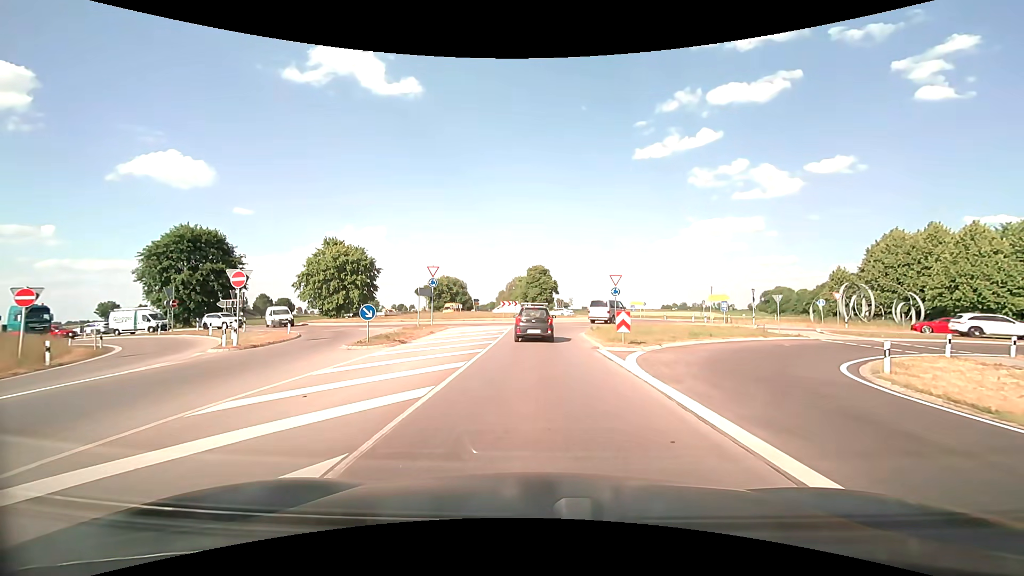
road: secondary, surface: asphalt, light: Day
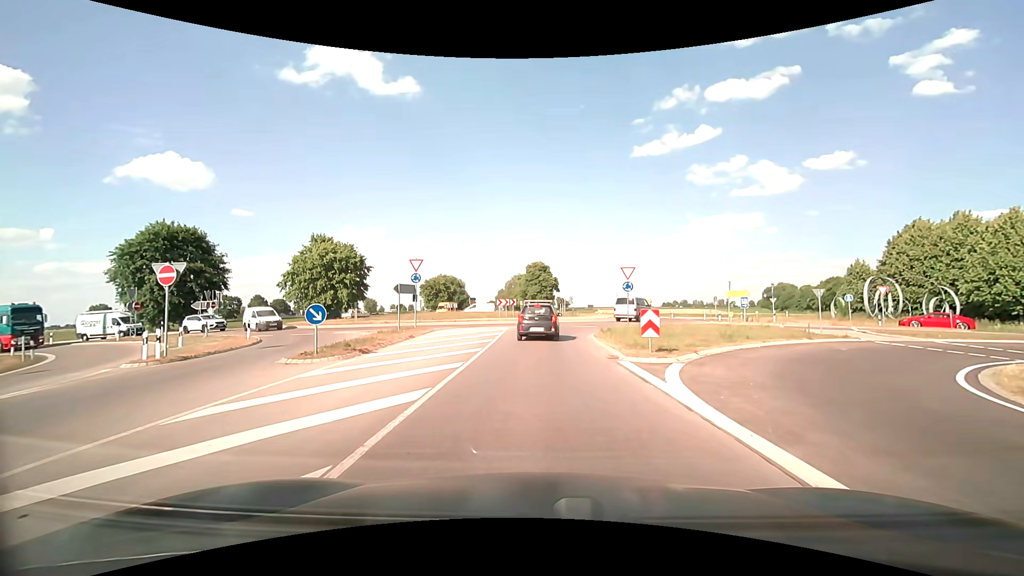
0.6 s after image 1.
(0.0, +4.3) m; 0°
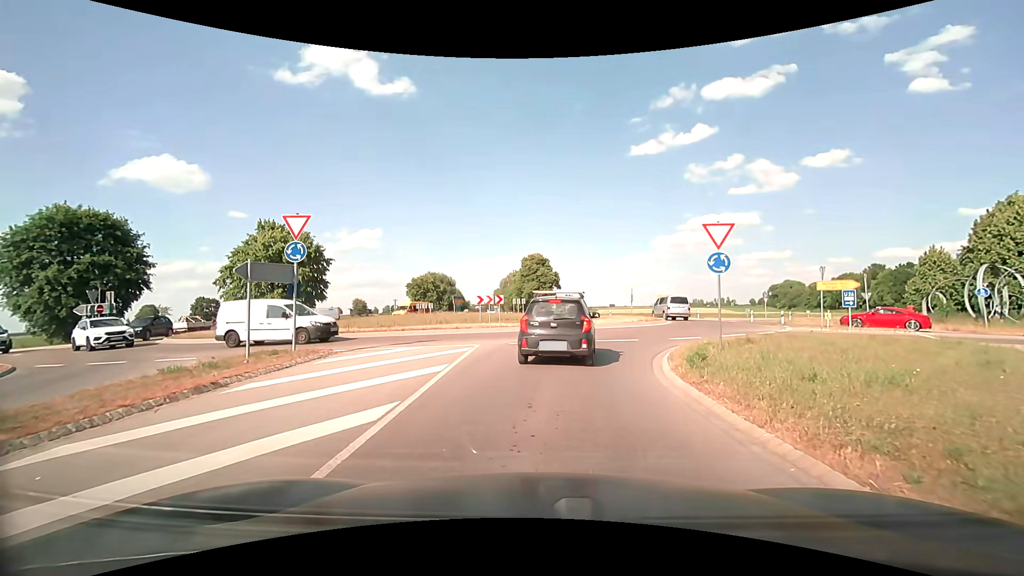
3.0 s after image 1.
(+0.1, +13.3) m; +1°
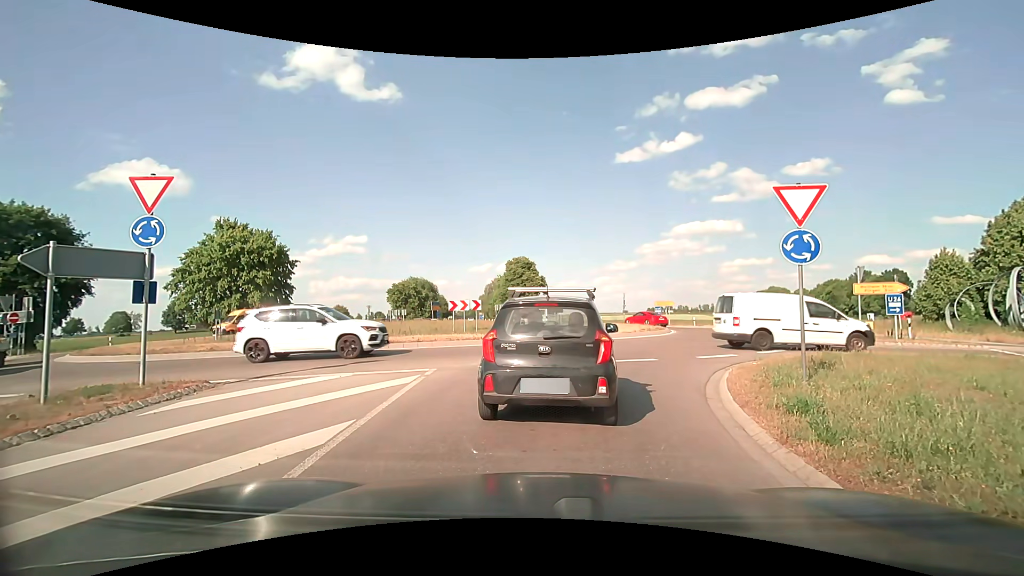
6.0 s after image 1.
(0.0, +4.5) m; 0°
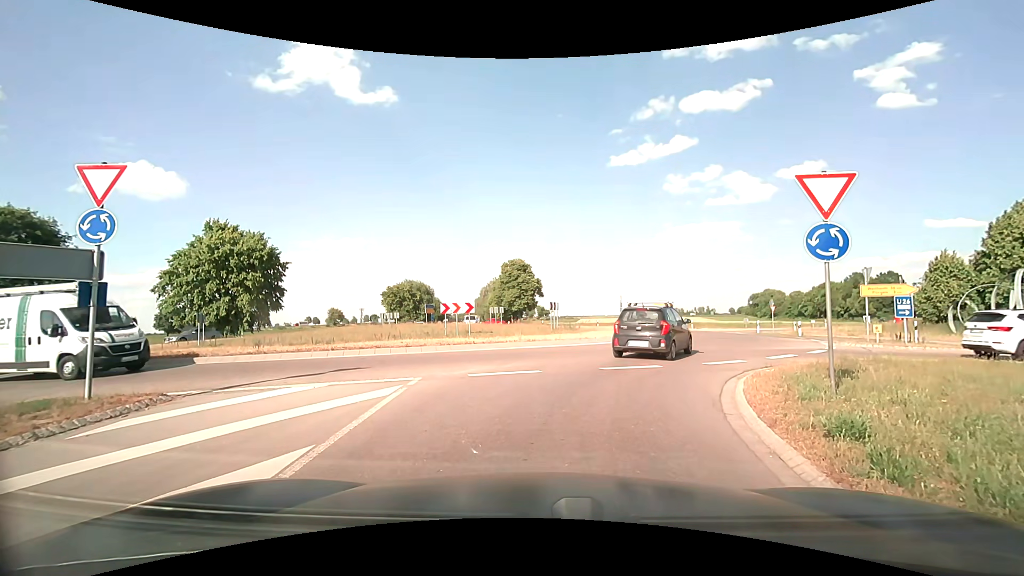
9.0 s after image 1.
(0.0, +1.0) m; 0°
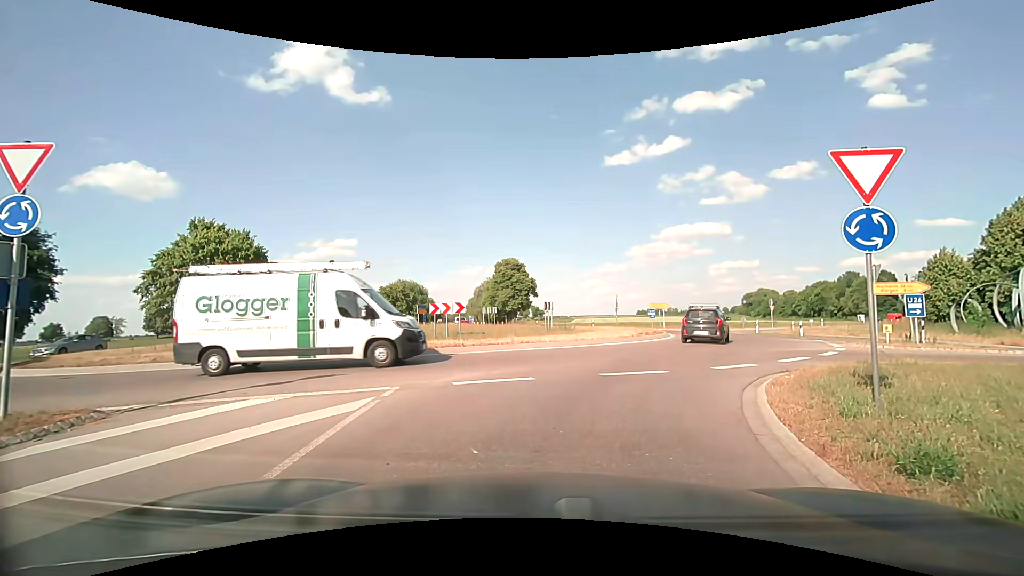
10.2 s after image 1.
(0.0, +1.2) m; 0°
